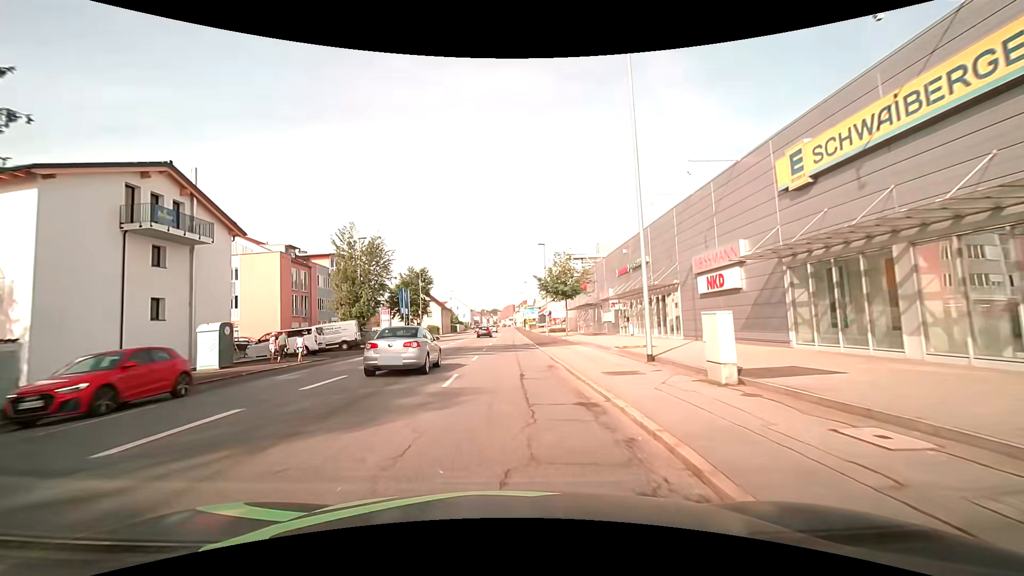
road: tertiary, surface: asphalt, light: Day
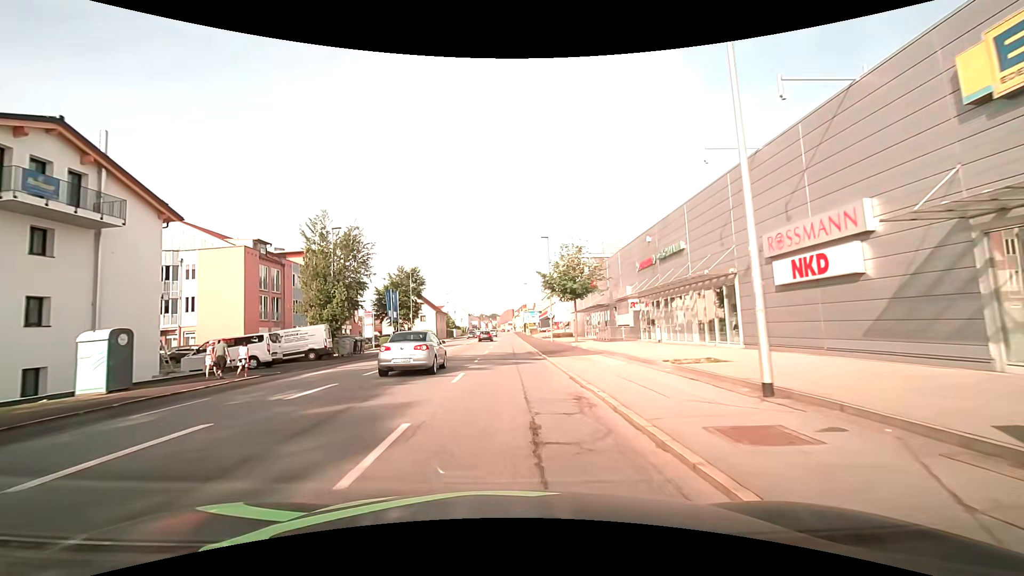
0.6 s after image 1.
(0.0, +6.9) m; 0°
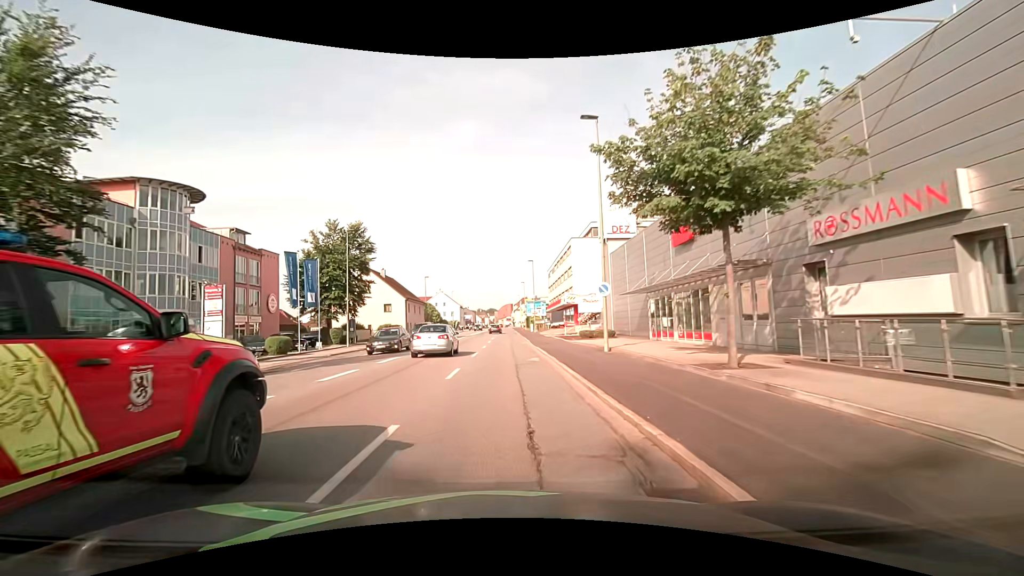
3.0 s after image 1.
(+0.2, +27.9) m; +1°
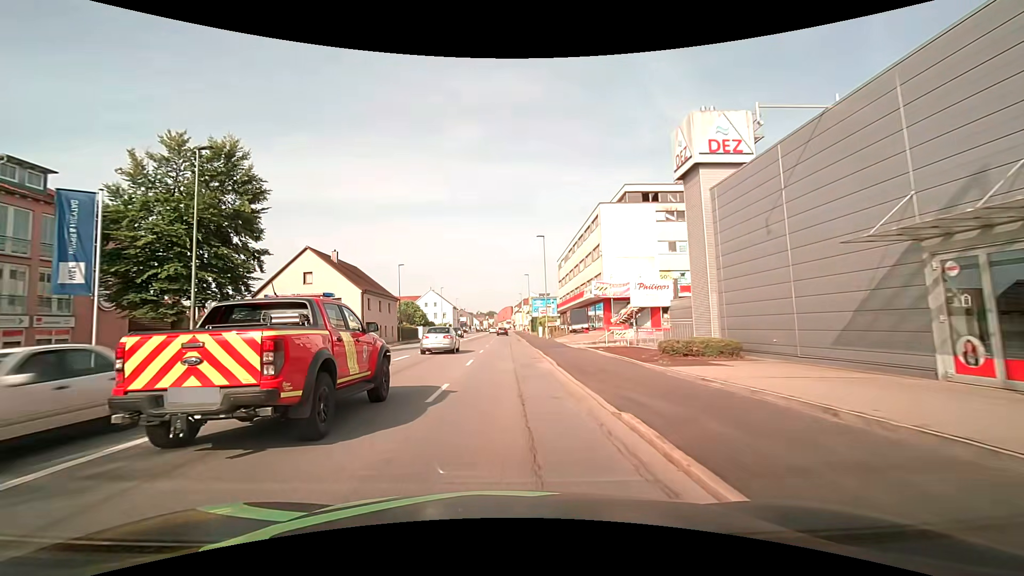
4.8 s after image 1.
(-0.1, +21.4) m; -1°
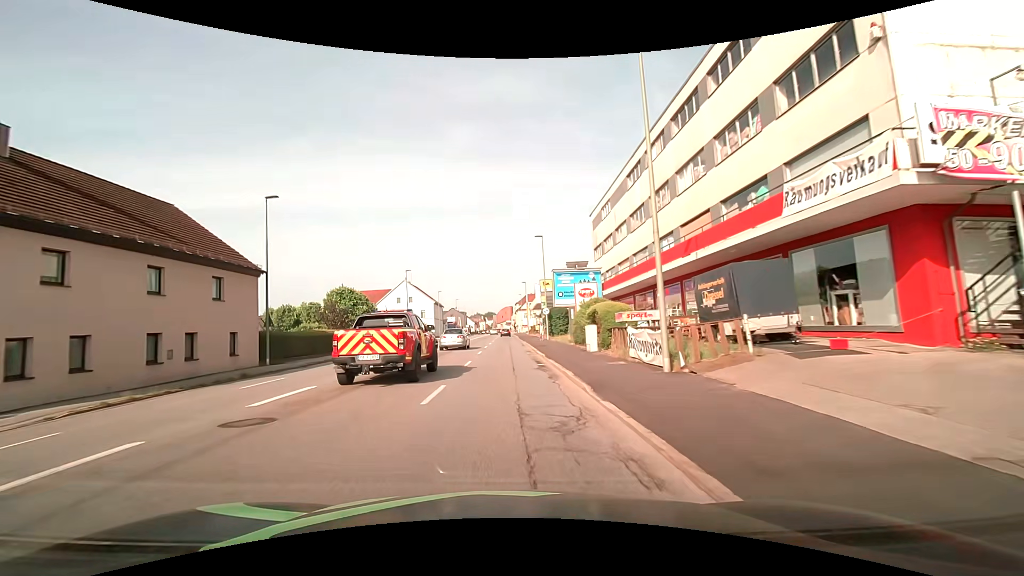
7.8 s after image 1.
(+0.2, +36.5) m; +1°
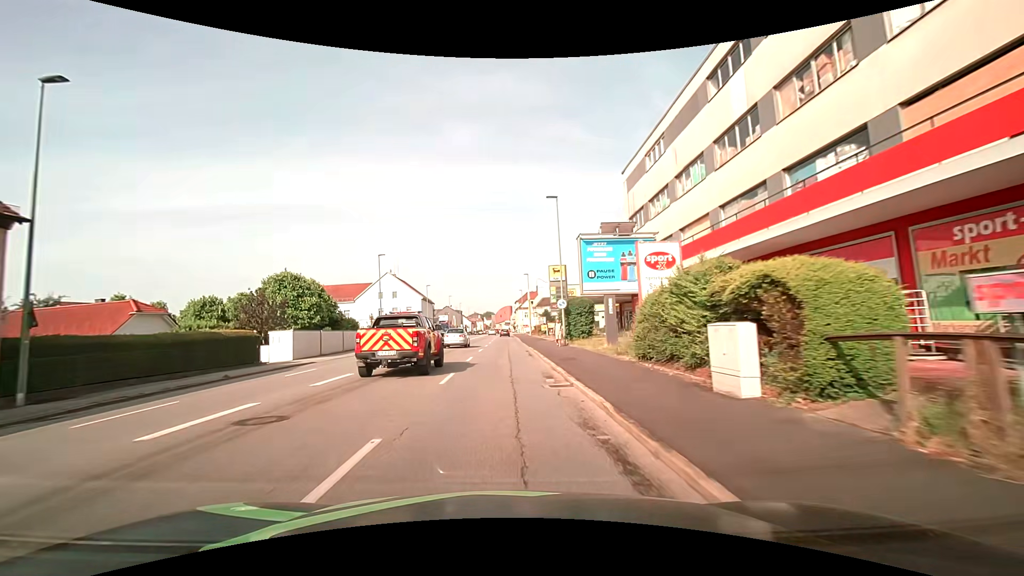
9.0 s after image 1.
(-0.1, +14.8) m; 0°
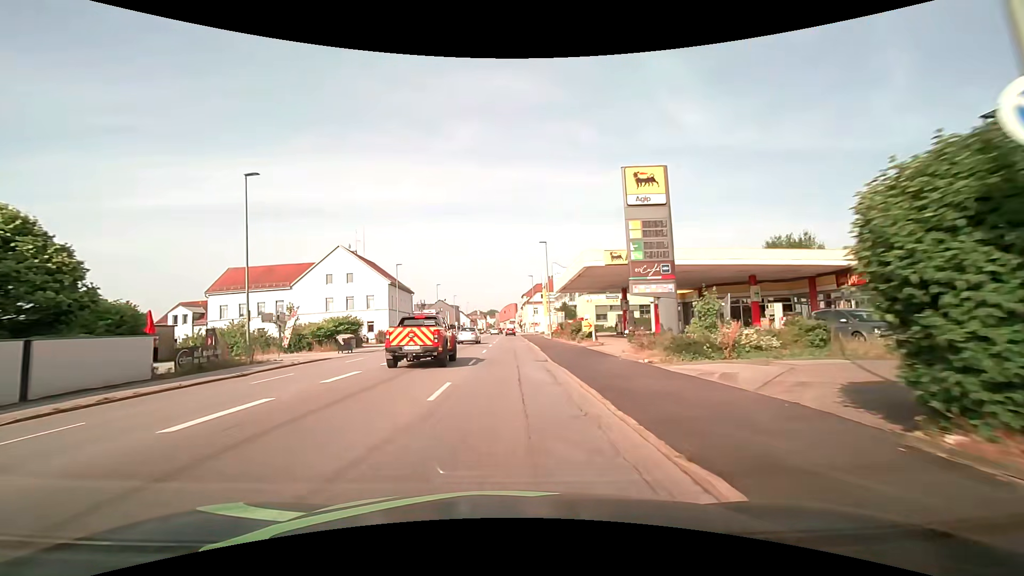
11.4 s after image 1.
(-0.2, +30.0) m; -1°
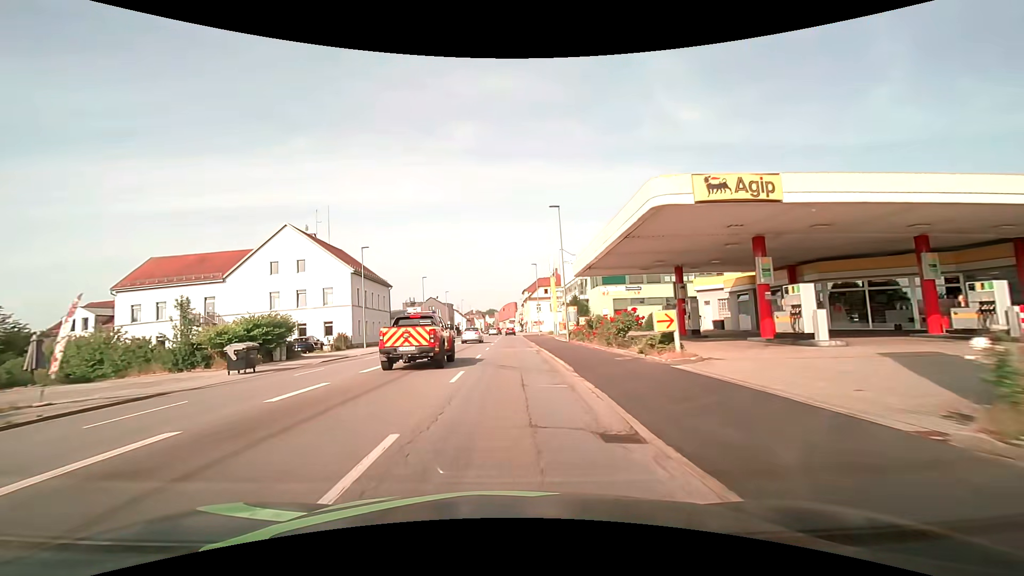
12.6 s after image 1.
(+0.2, +15.1) m; +1°
(0, +10) (0, +20) (0, +30) (0, +40) (0, +50) (0, +60) (0, +70) (0, +80) (0, +90) (0, +100) m
